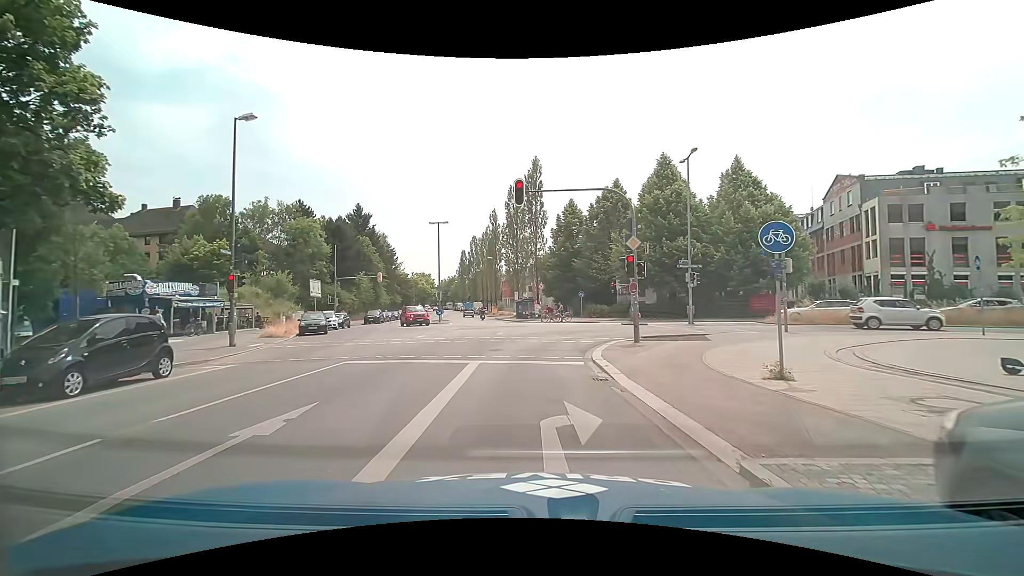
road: tertiary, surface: asphalt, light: Day
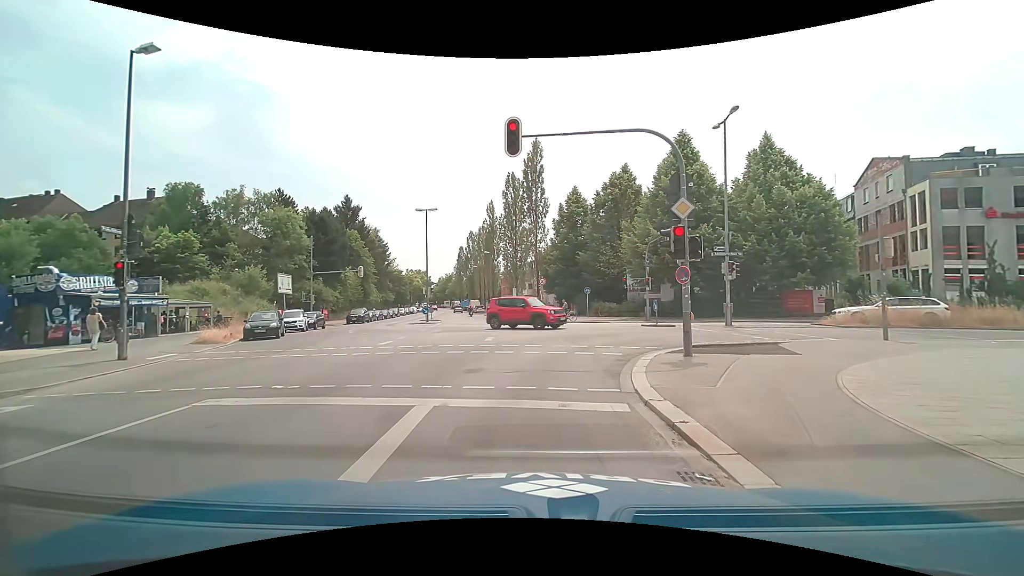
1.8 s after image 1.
(0.0, +5.7) m; 0°
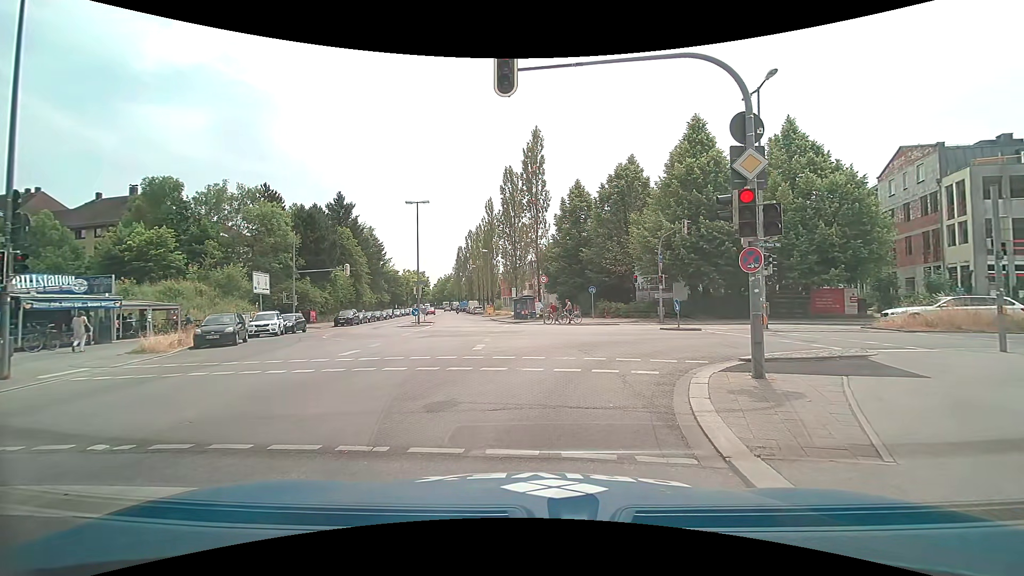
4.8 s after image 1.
(+0.1, +3.5) m; +1°
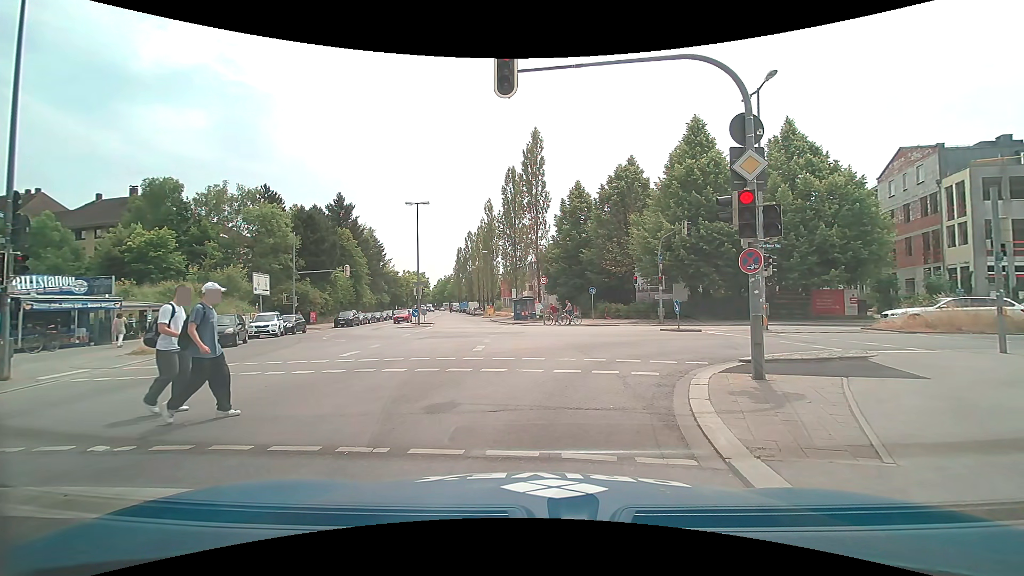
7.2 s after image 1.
(0.0, +0.1) m; 0°
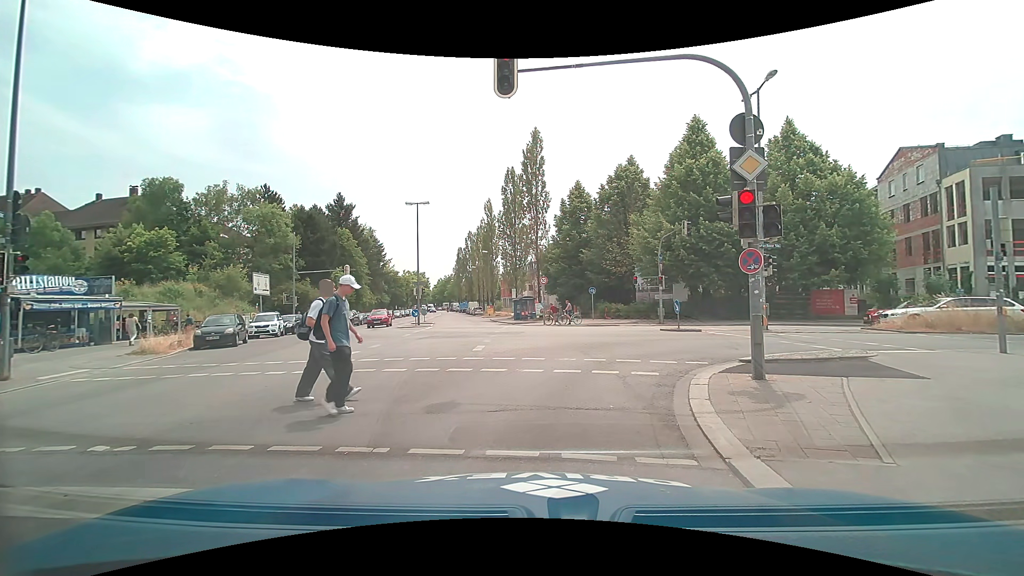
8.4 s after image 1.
(0.0, 0.0) m; 0°
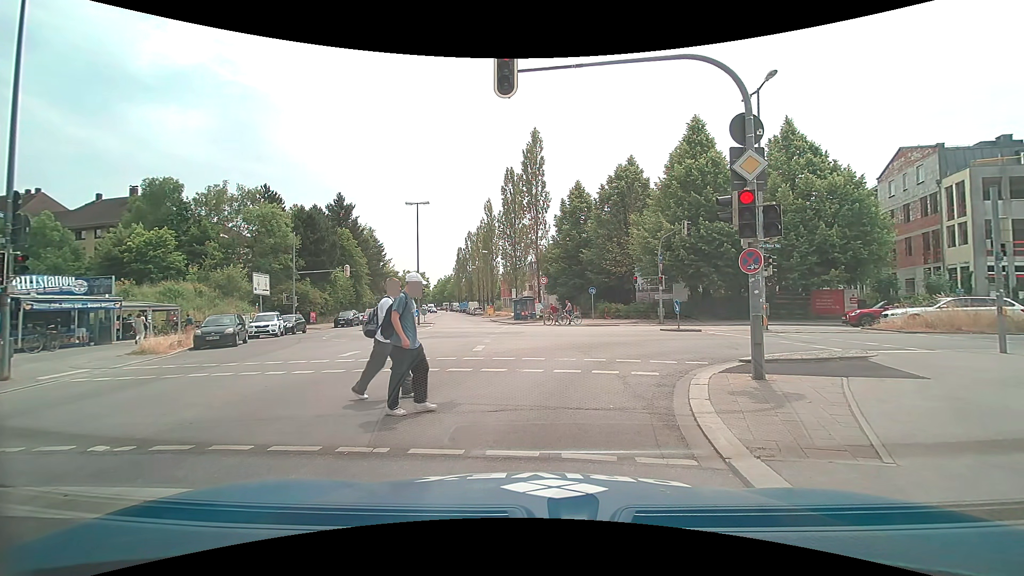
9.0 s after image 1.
(0.0, 0.0) m; 0°
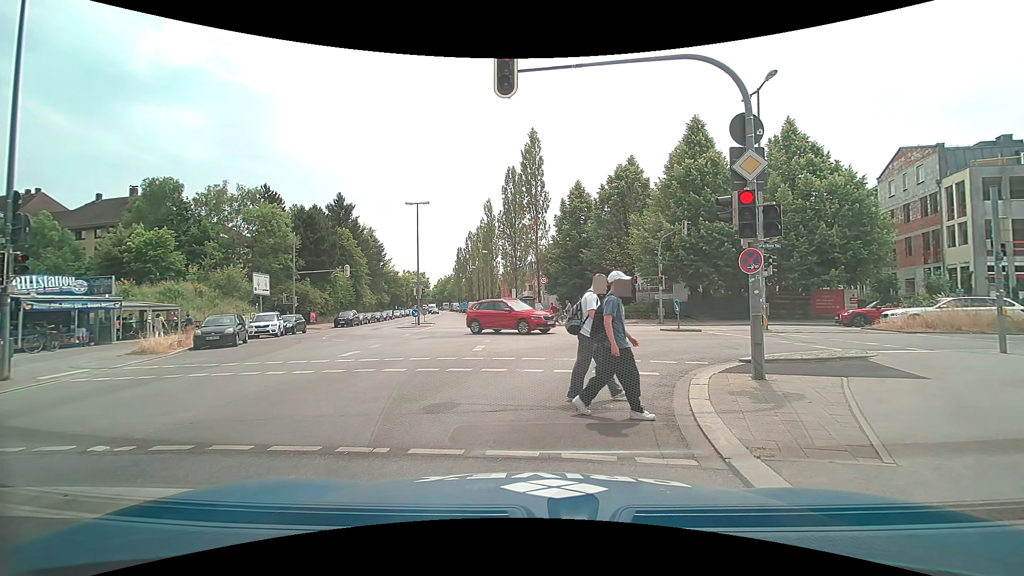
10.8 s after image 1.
(0.0, 0.0) m; 0°
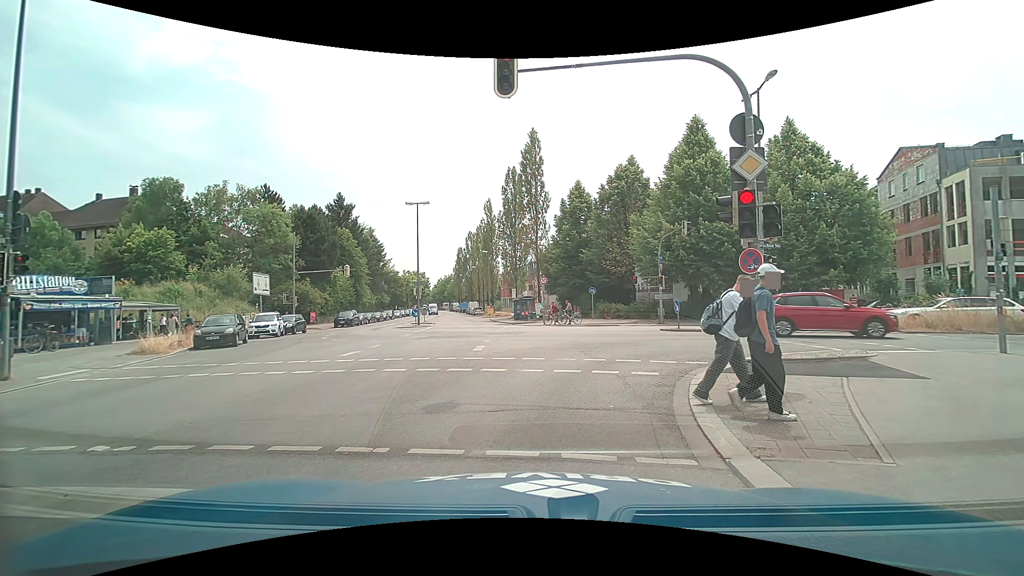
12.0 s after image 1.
(0.0, 0.0) m; 0°
(0, +10) (+6, +17) (+16, +17) (+26, +16) (+36, +13) (+46, +11) (+55, +10) (+65, +9) (+75, +7) (+85, +5) m
